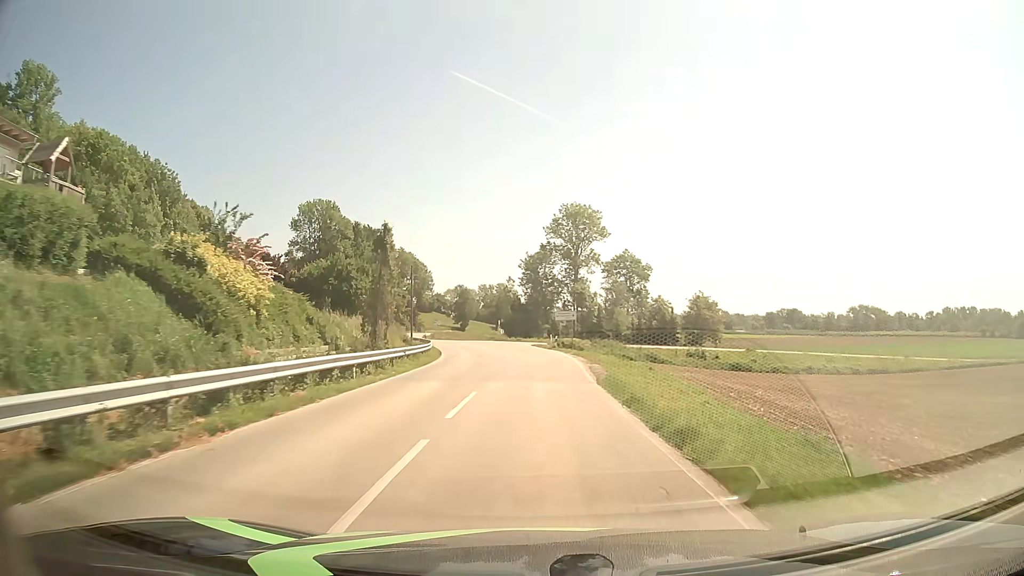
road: secondary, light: Day
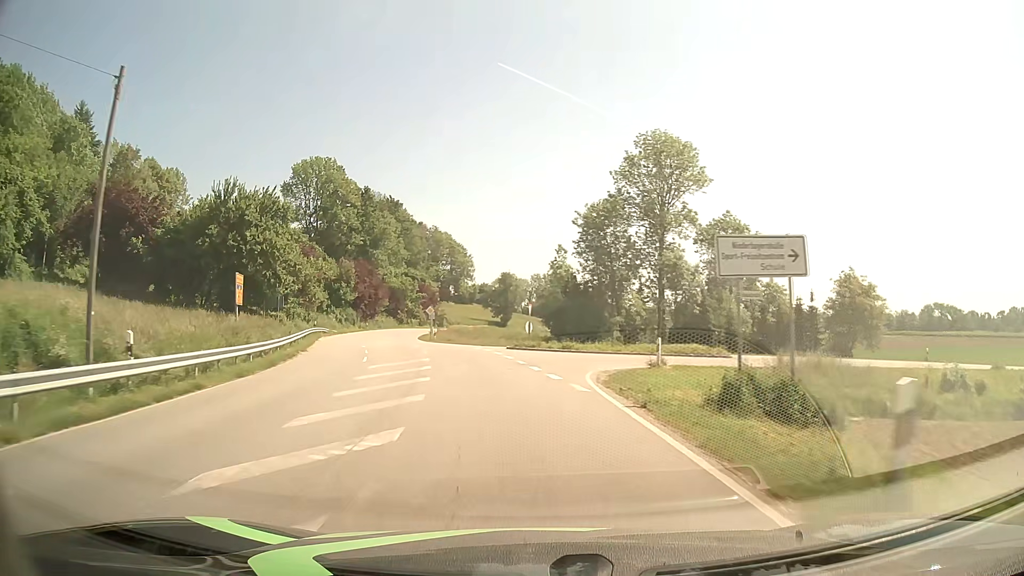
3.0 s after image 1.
(-0.3, +45.9) m; -5°
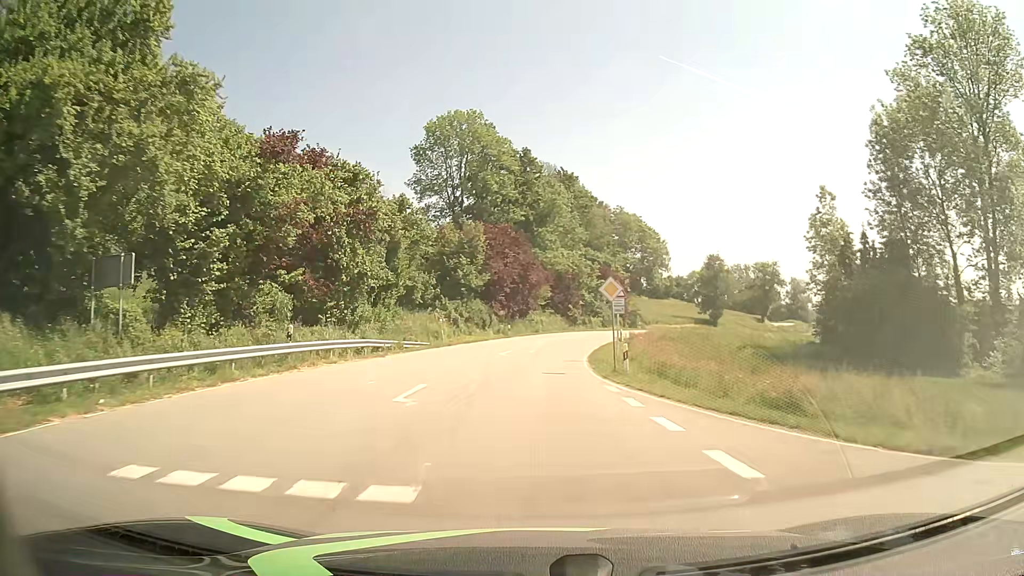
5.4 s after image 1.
(-4.9, +36.8) m; -15°
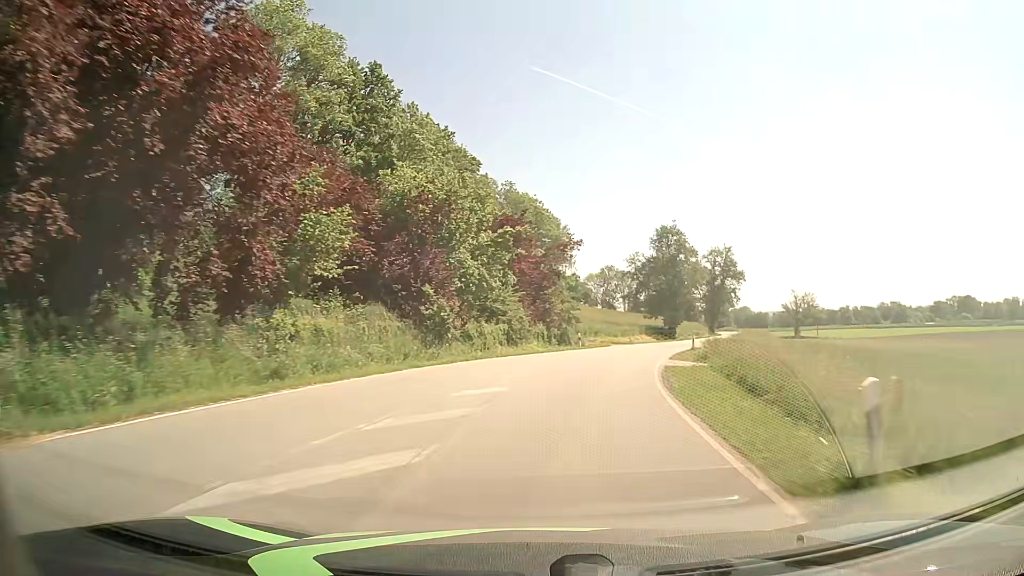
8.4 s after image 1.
(+2.3, +47.1) m; +10°
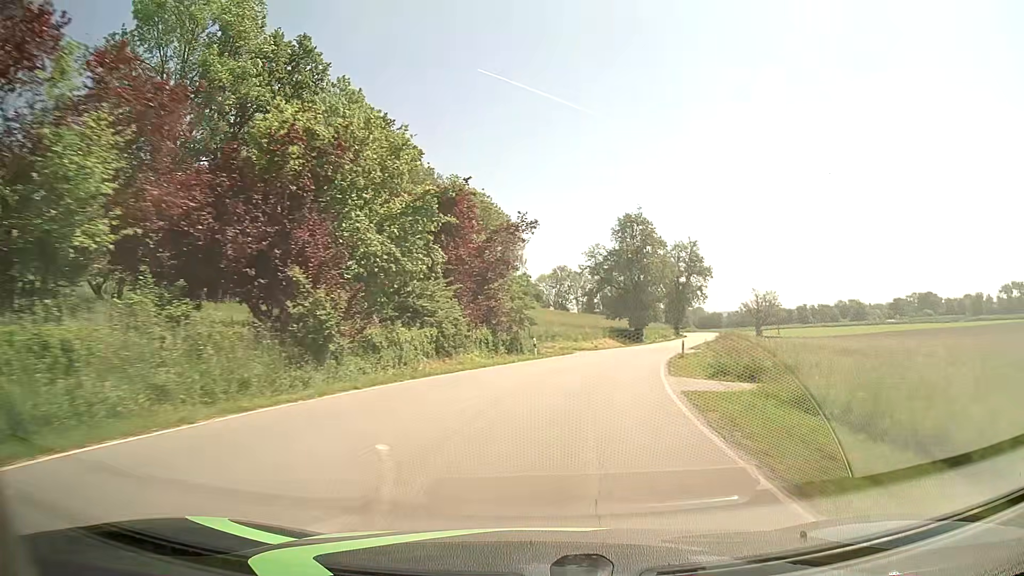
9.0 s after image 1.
(+0.3, +9.8) m; +3°
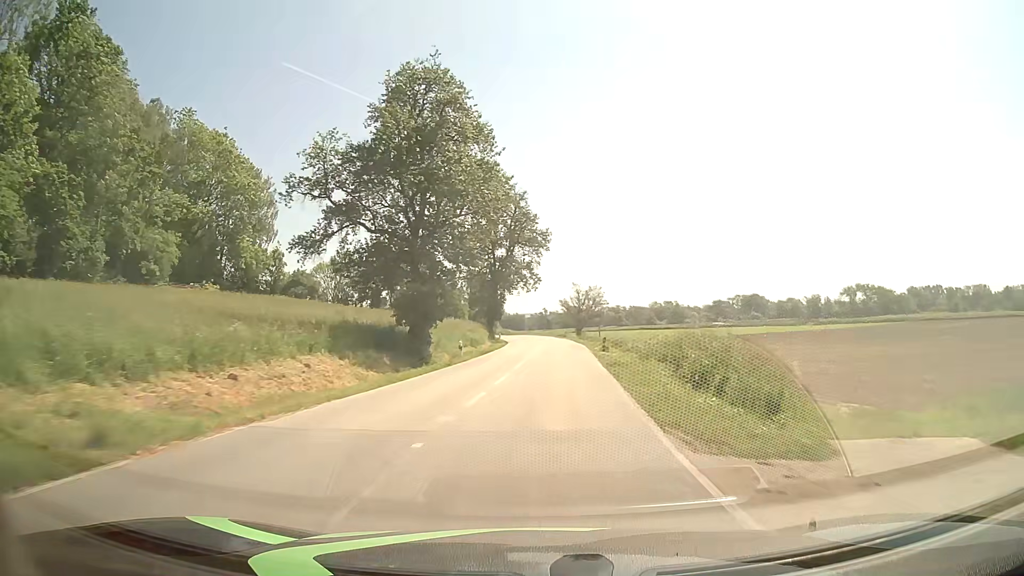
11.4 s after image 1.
(+7.1, +40.3) m; +18°
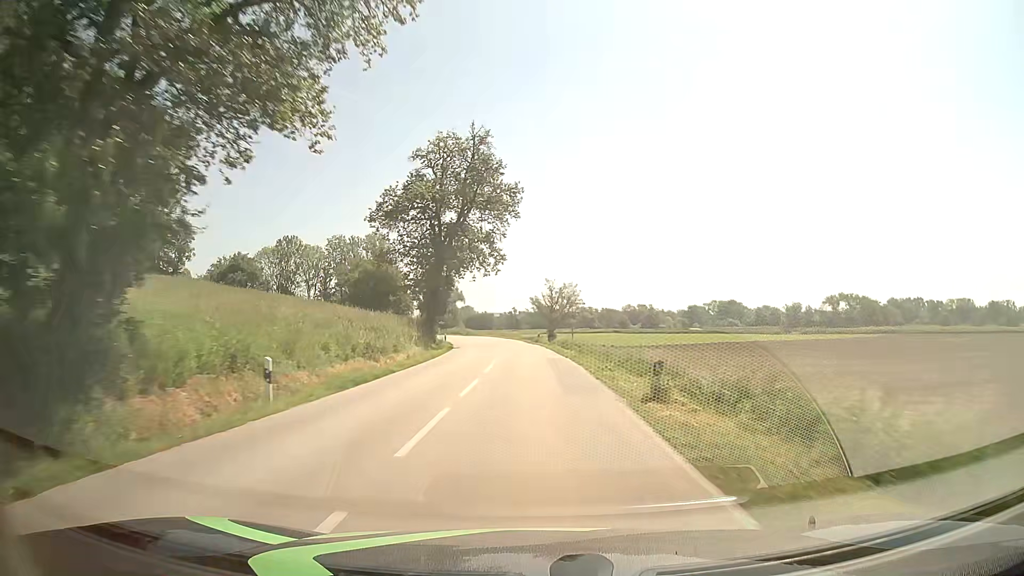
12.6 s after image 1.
(+0.7, +21.6) m; +3°
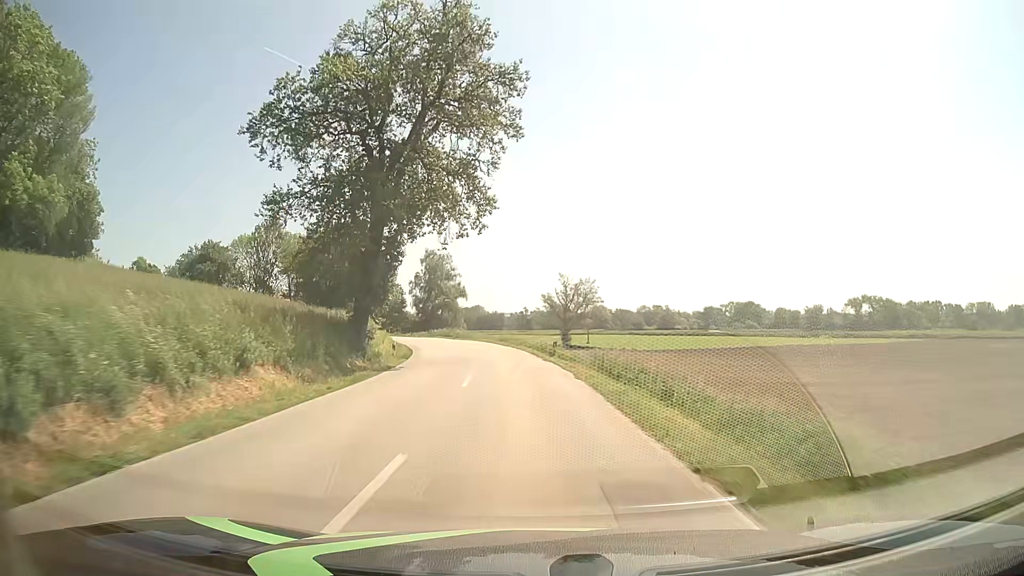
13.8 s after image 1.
(-0.1, +21.7) m; -1°
(0, +10) (-1, +20) (-2, +30) (-3, +40) (-5, +50) (-8, +59) (-11, +69) (-14, +78) (-19, +87) (-23, +96) m
